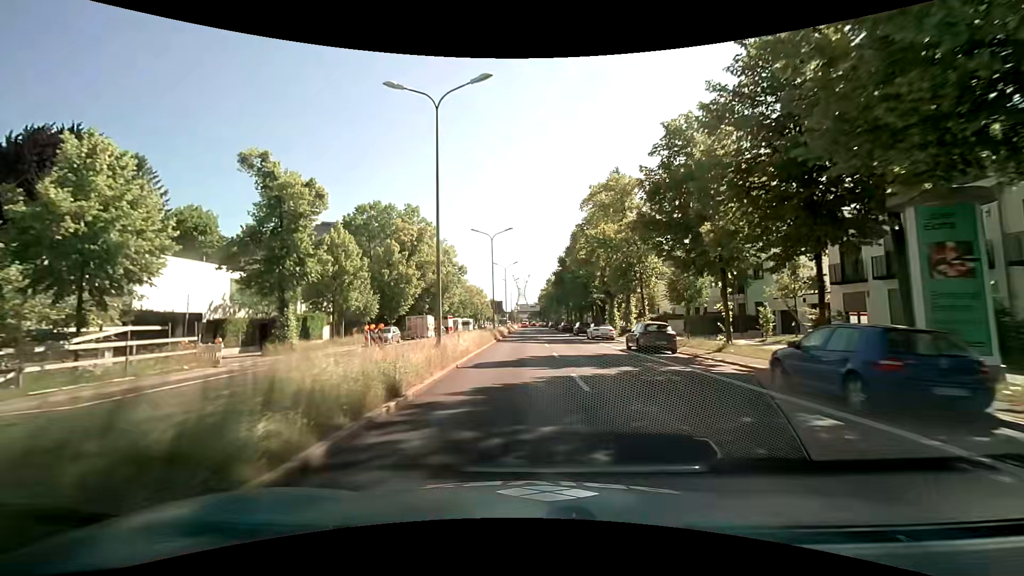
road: primary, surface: asphalt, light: Day
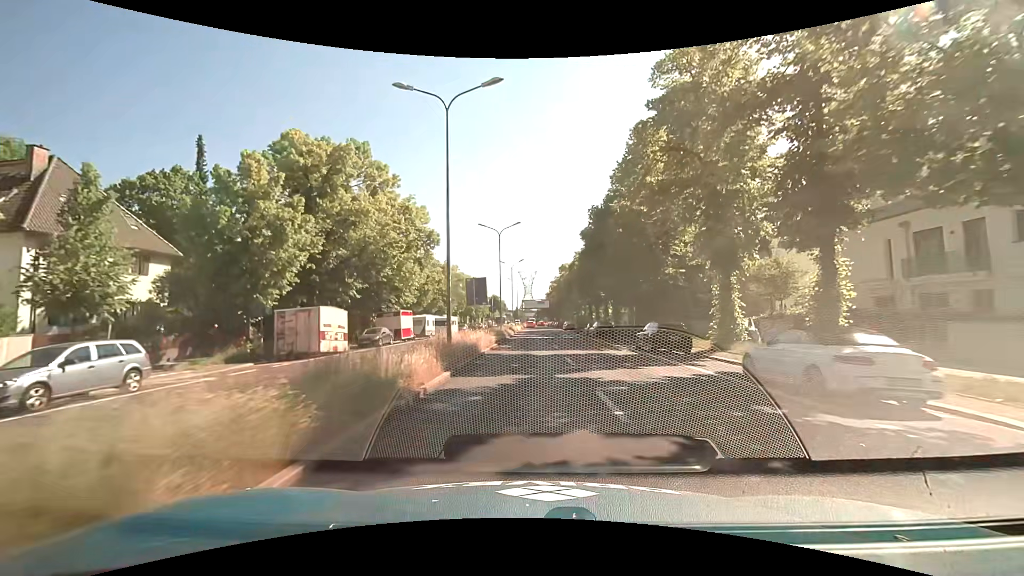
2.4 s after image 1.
(-0.3, +30.1) m; -1°
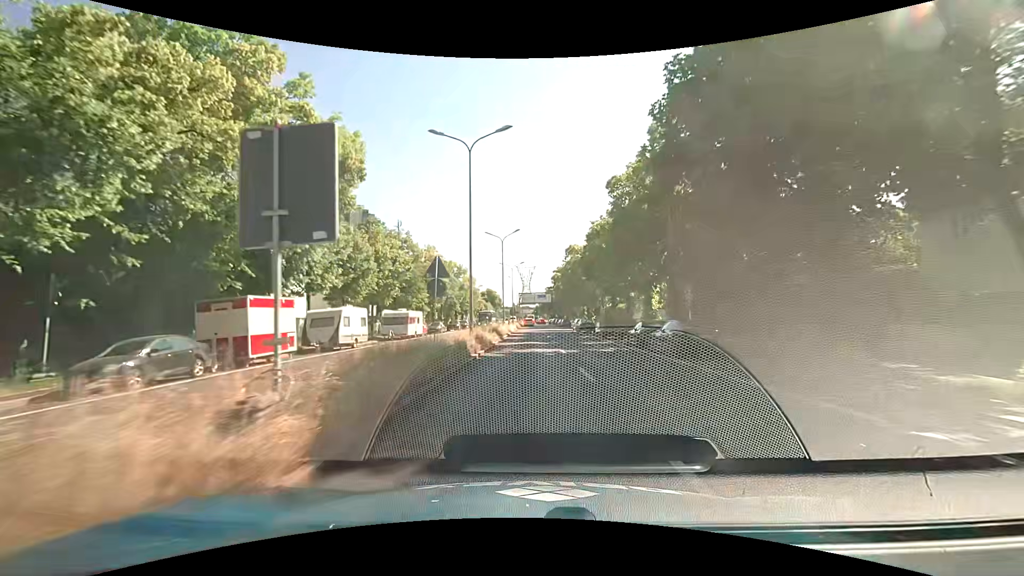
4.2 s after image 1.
(+0.1, +22.9) m; 0°
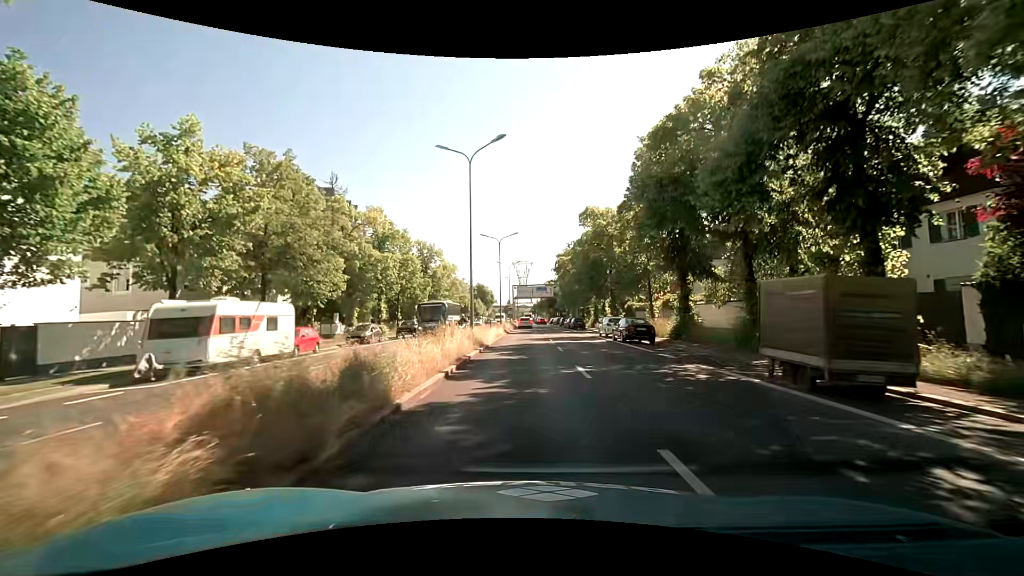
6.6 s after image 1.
(+0.3, +26.4) m; +1°
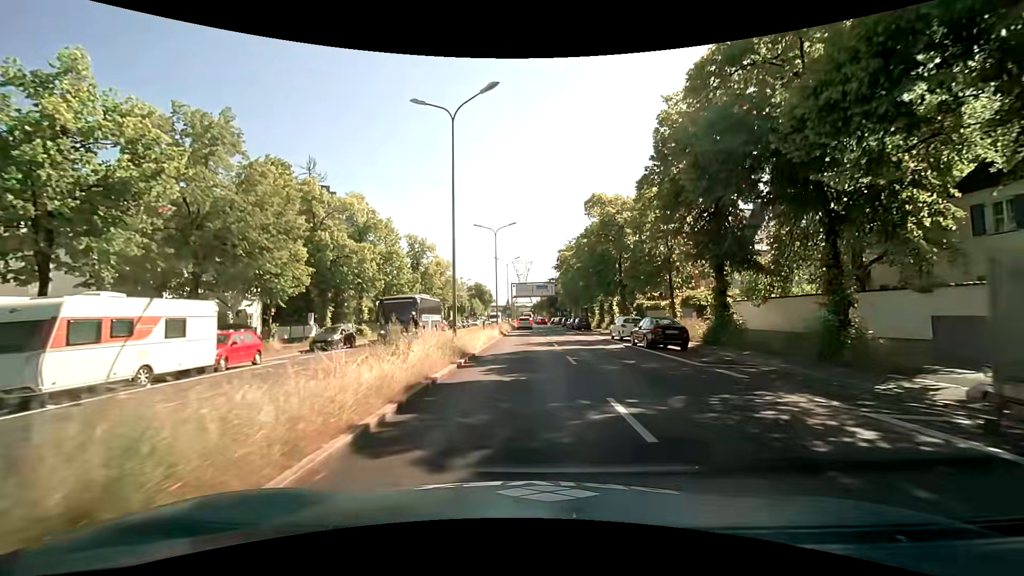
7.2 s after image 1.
(0.0, +5.7) m; 0°
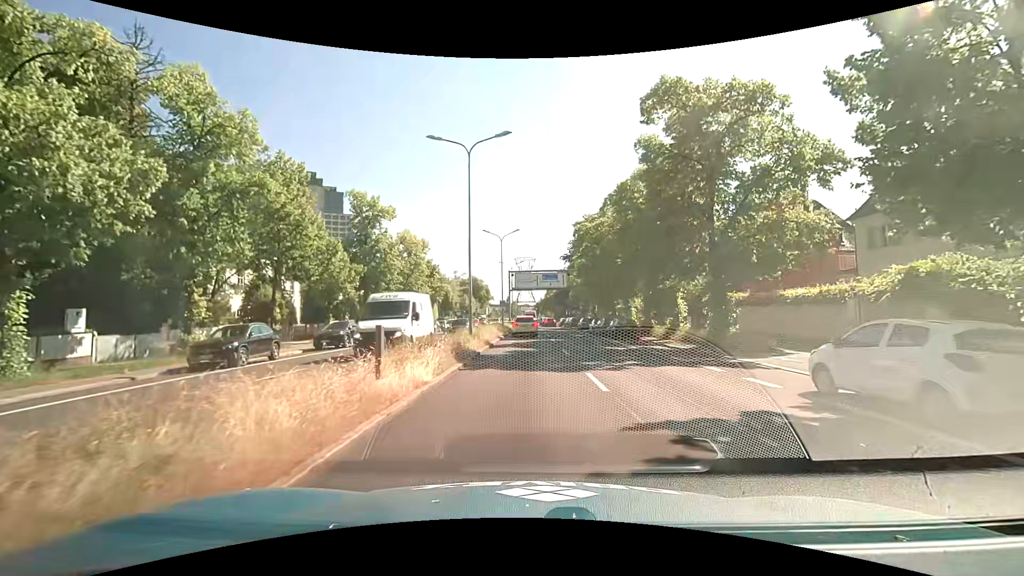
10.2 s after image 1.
(-0.2, +23.0) m; -1°
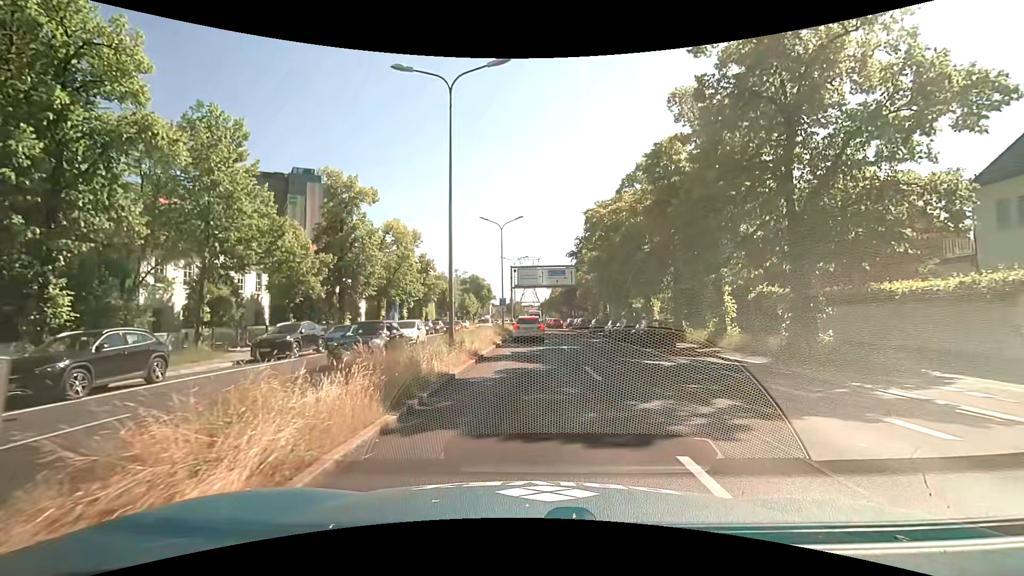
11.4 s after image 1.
(0.0, +7.0) m; -1°
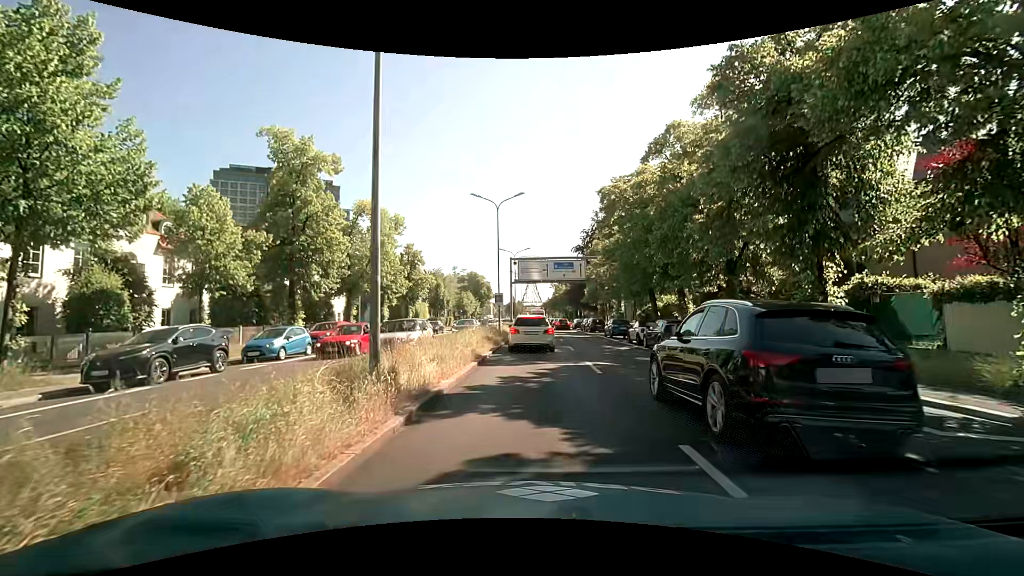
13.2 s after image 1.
(+0.1, +8.5) m; +1°
(0, +10) (0, +20) (0, +30) (0, +40) (0, +50) (0, +60) (0, +70) (0, +80) (0, +90) (0, +100) m
